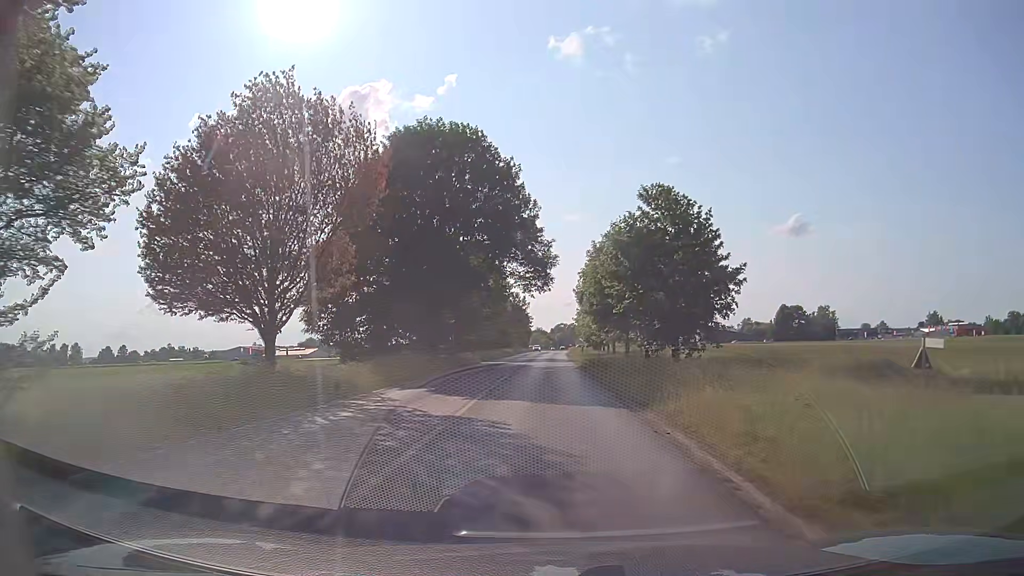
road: tertiary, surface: asphalt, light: Day
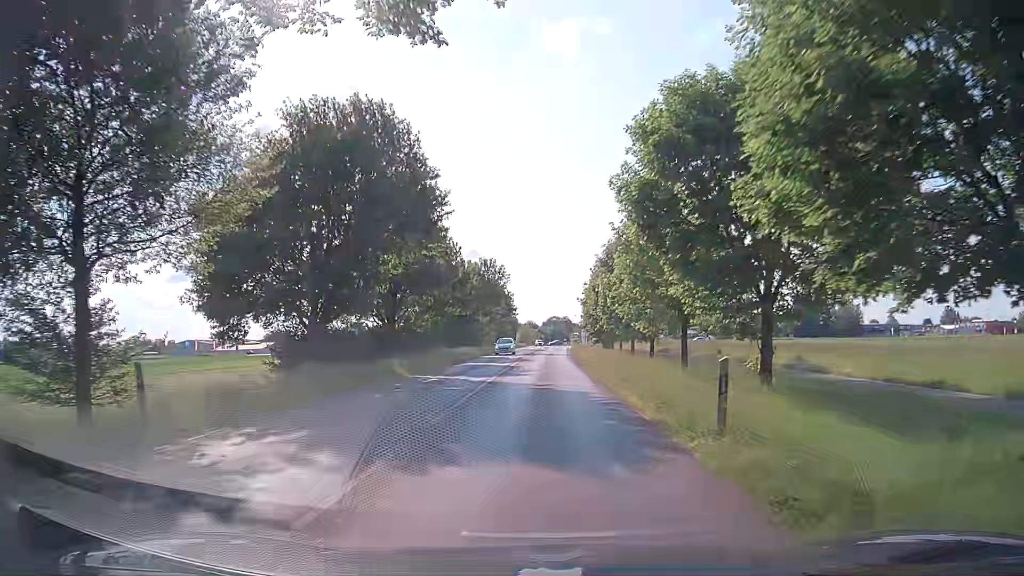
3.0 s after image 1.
(+0.6, +39.6) m; +2°
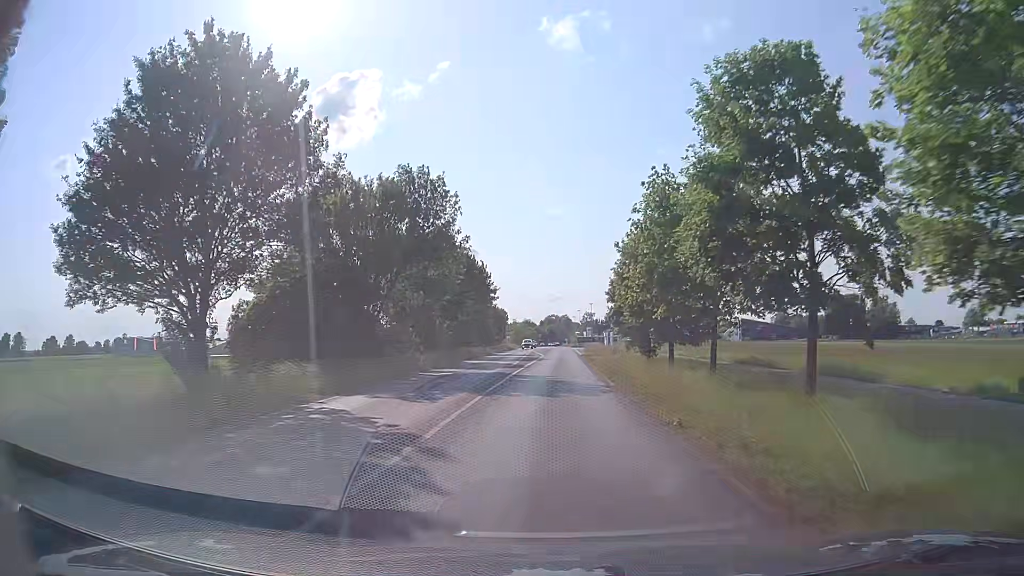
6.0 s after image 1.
(-0.4, +38.7) m; 0°
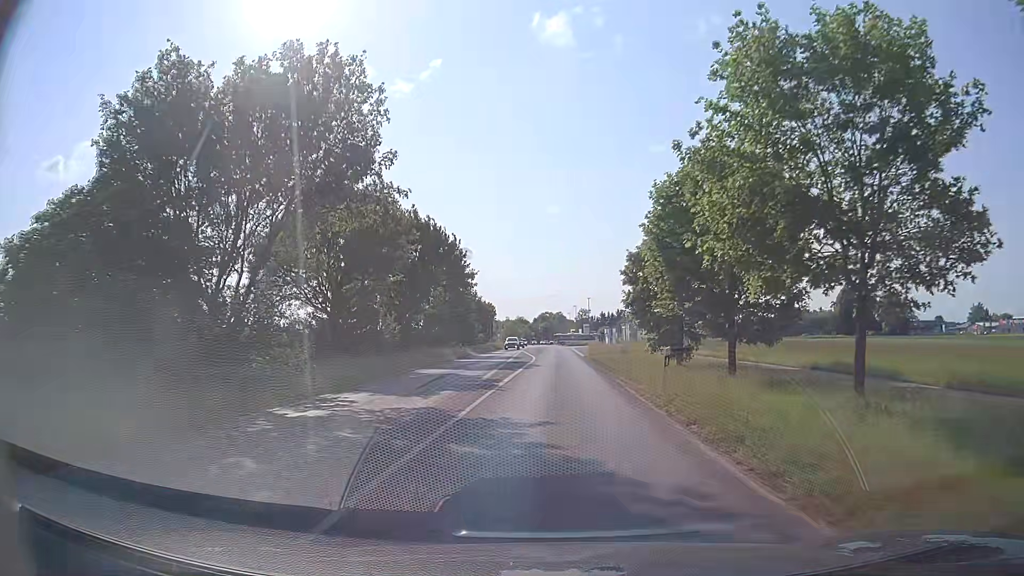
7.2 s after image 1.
(-0.1, +15.0) m; 0°
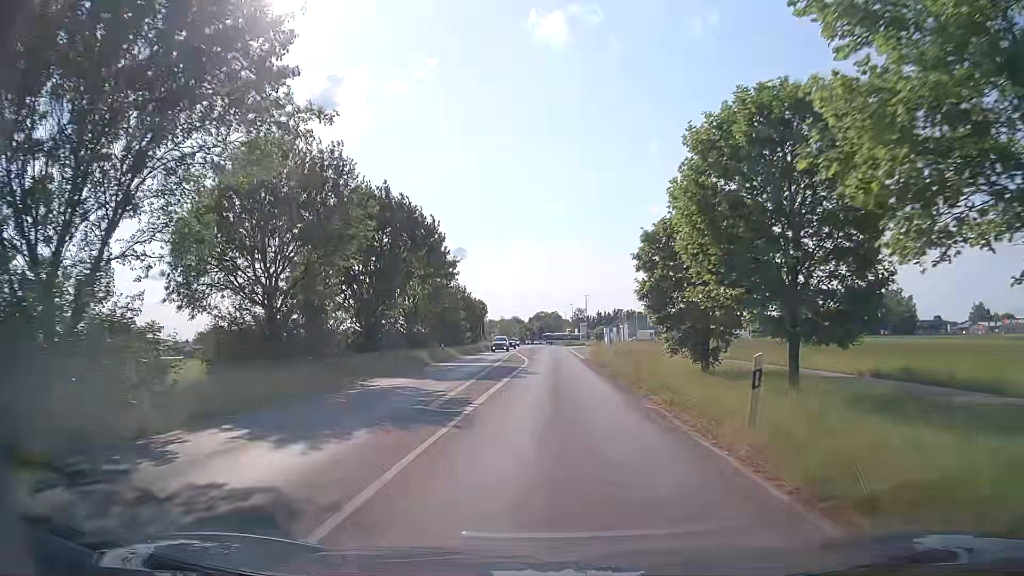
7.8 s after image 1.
(0.0, +7.4) m; 0°
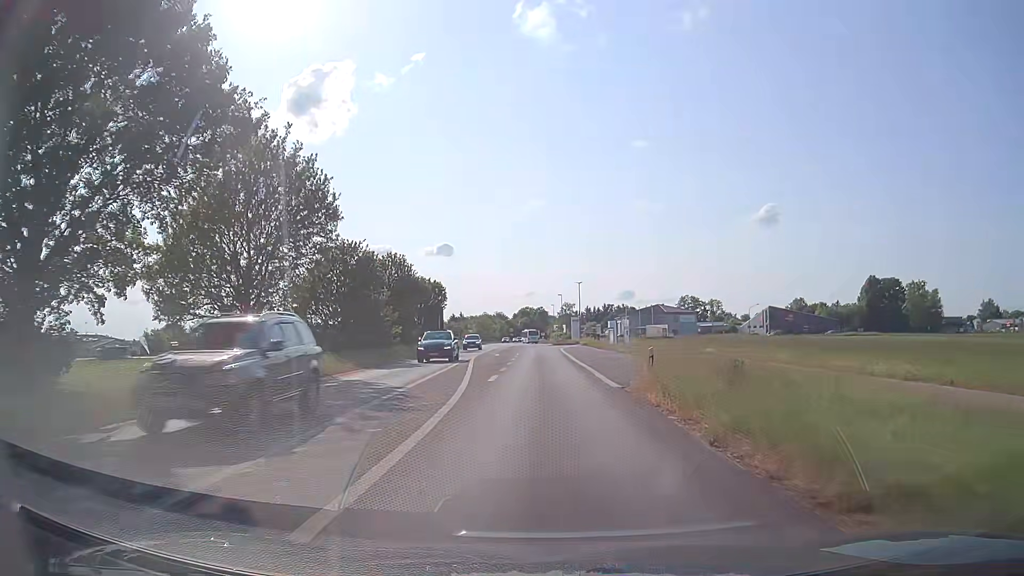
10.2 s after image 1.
(+0.6, +29.2) m; +2°
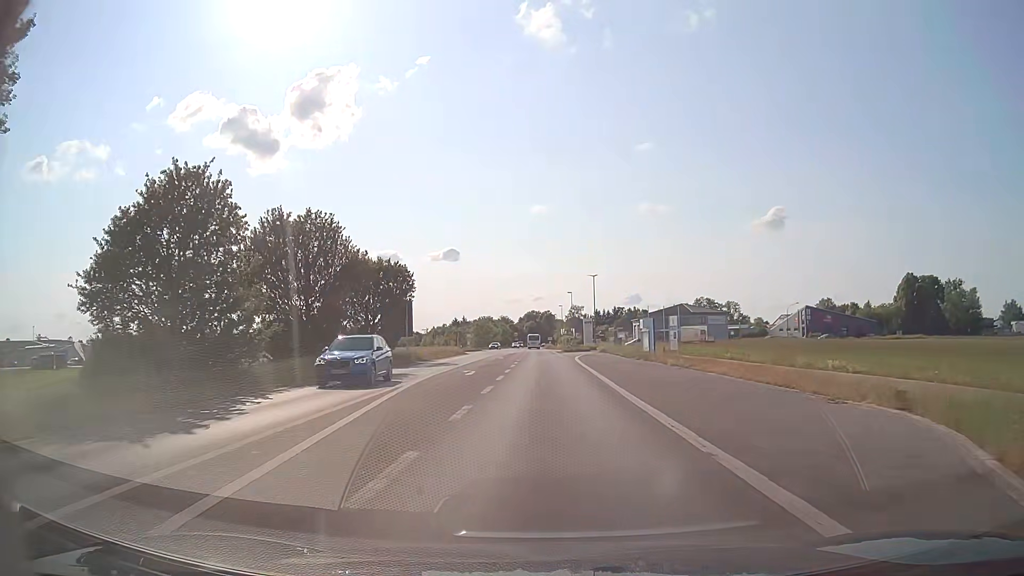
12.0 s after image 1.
(-0.2, +21.5) m; -1°
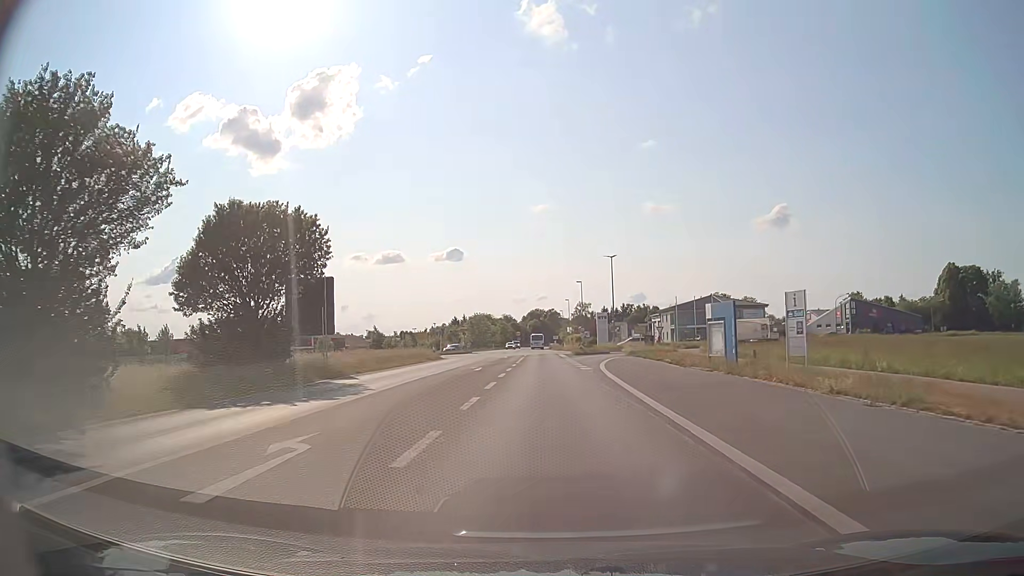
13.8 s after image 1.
(-0.2, +22.2) m; -1°
(0, +10) (0, +20) (0, +30) (0, +40) (0, +50) (0, +60) (-1, +70) (-1, +80) (-1, +90) (-1, +100) m
